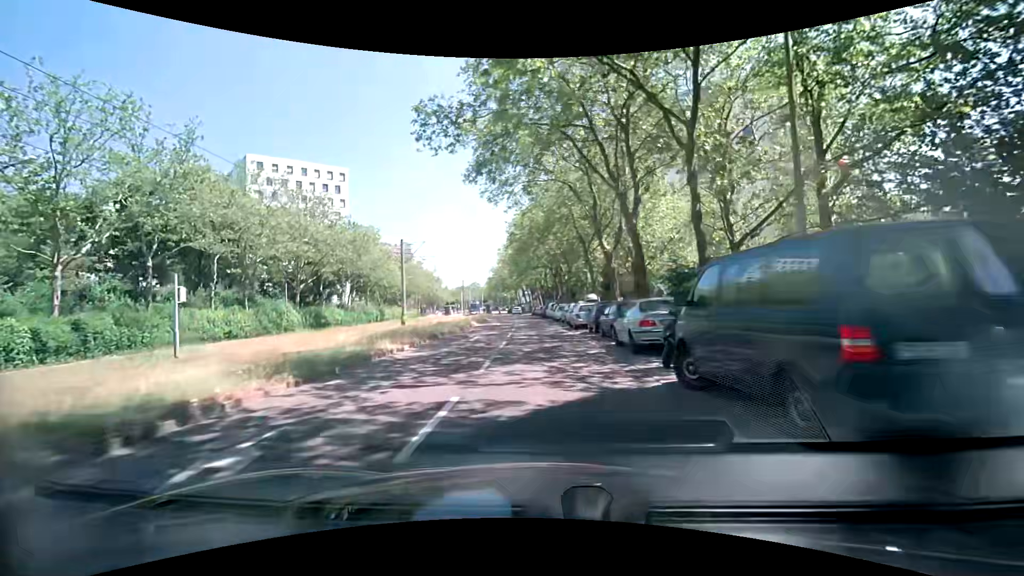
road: tertiary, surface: asphalt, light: Day
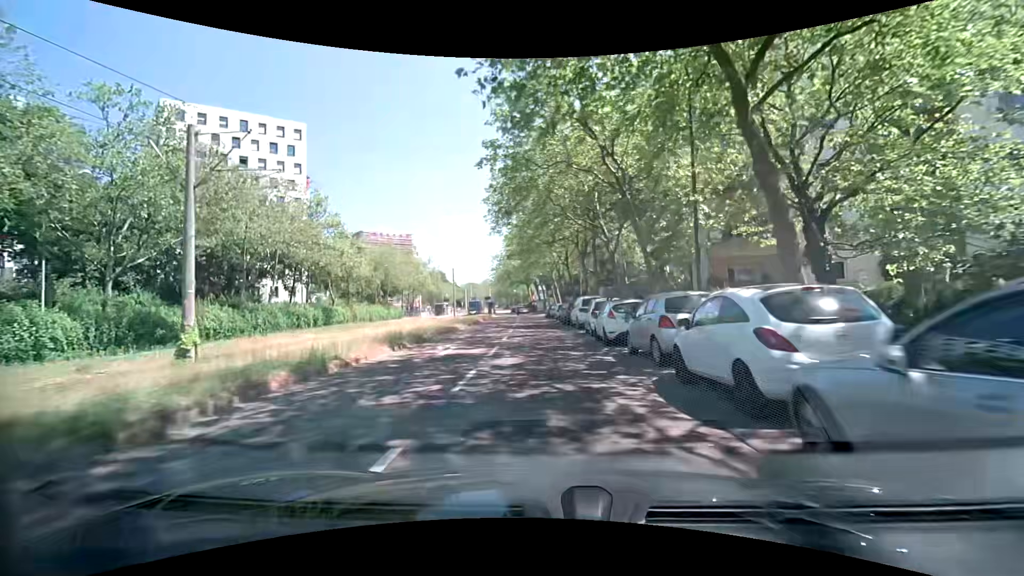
(-0.8, +26.6) m; -2°
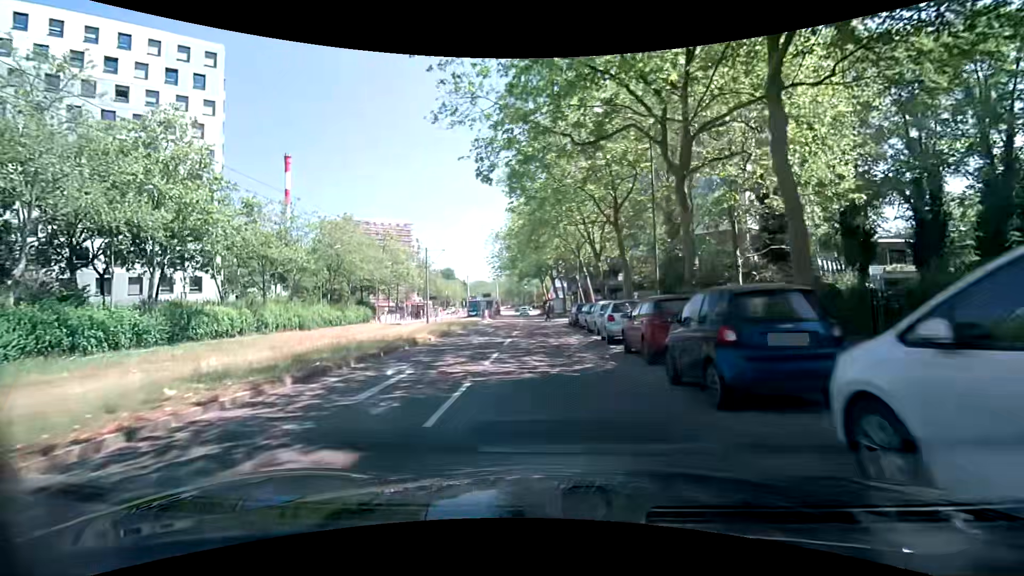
(-0.5, +26.1) m; -2°
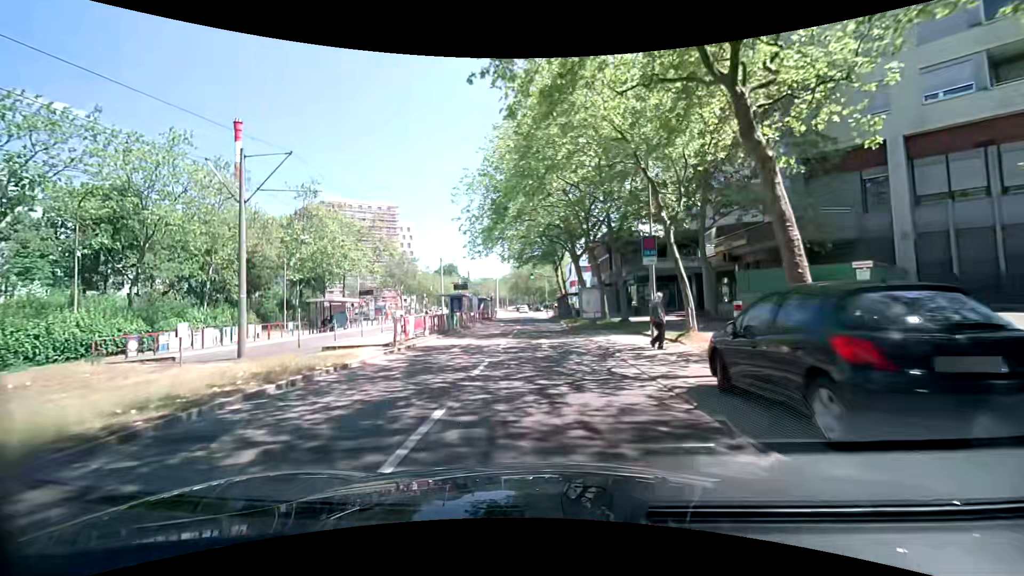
(-0.3, +31.9) m; -2°
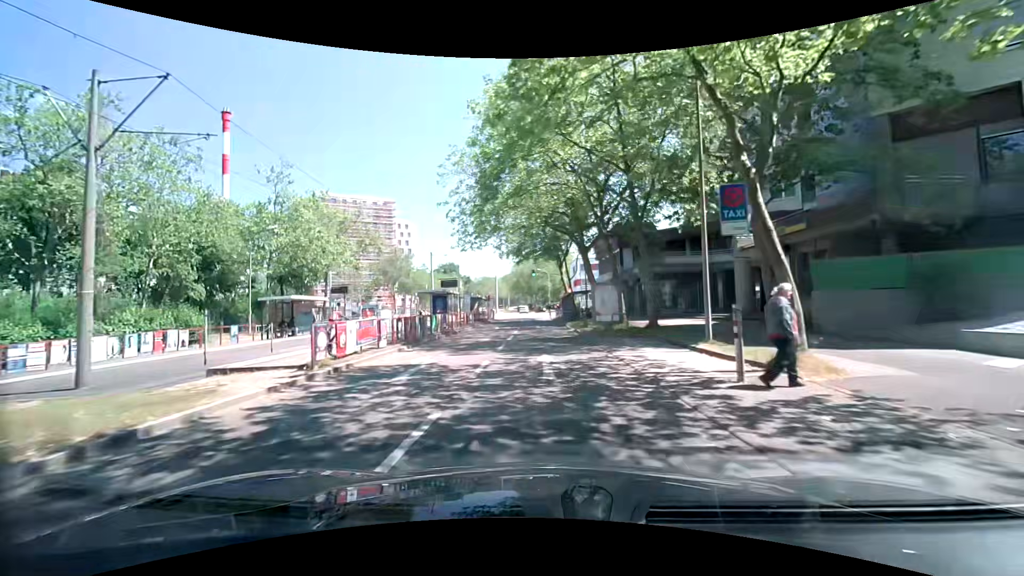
(0.0, +6.3) m; -1°
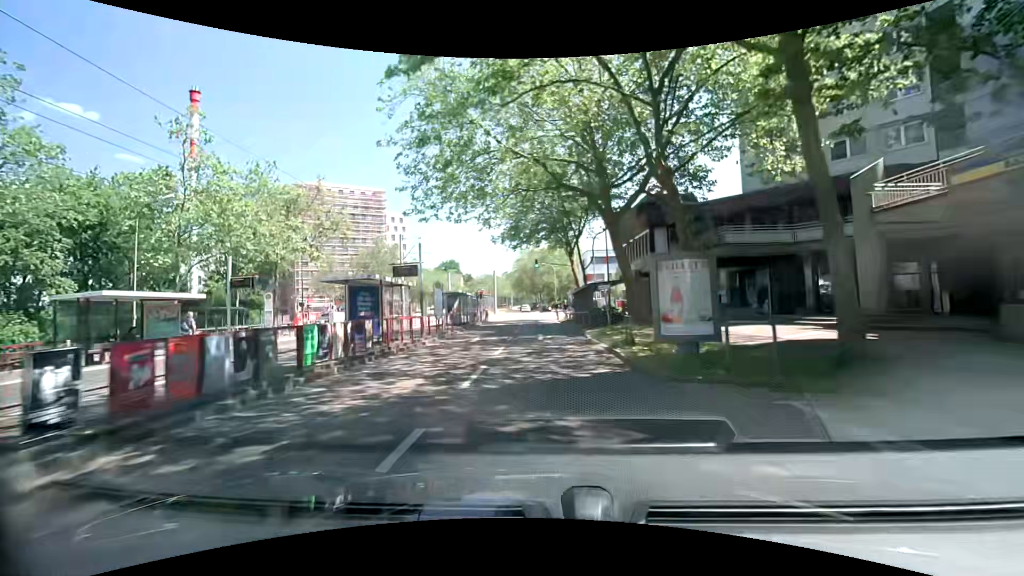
(+0.1, +12.8) m; 0°
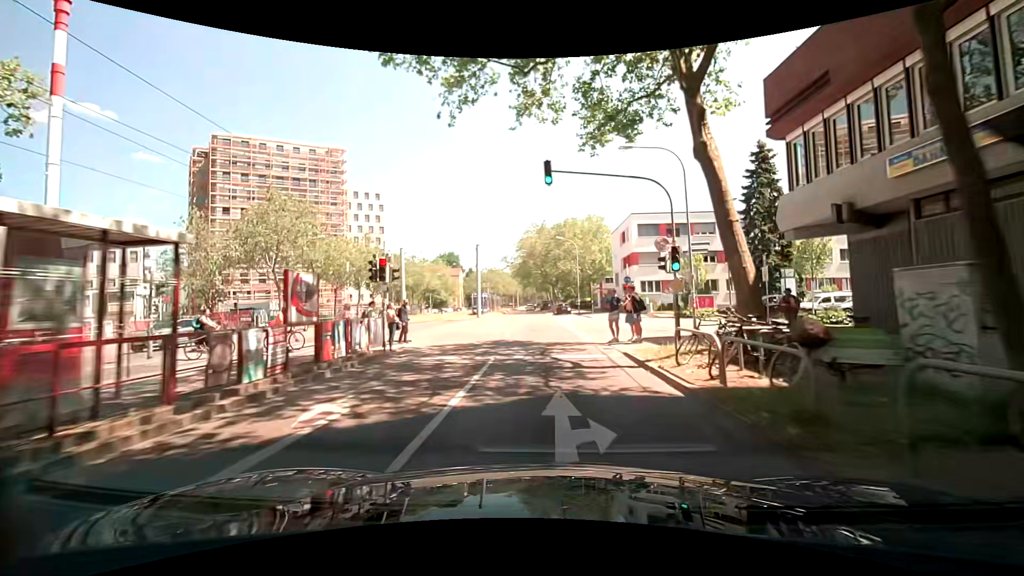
(-0.5, +34.6) m; -1°
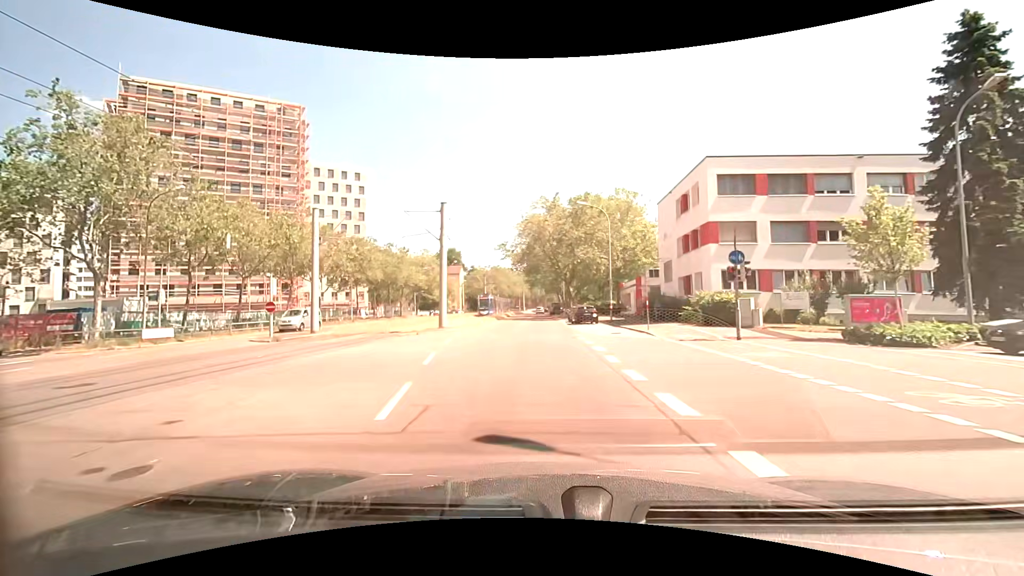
(-0.3, +21.6) m; -2°
(0, +10) (0, +20) (0, +30) (0, +40) (0, +50) (0, +60) (0, +70) (0, +80) (0, +90) (0, +100) m
